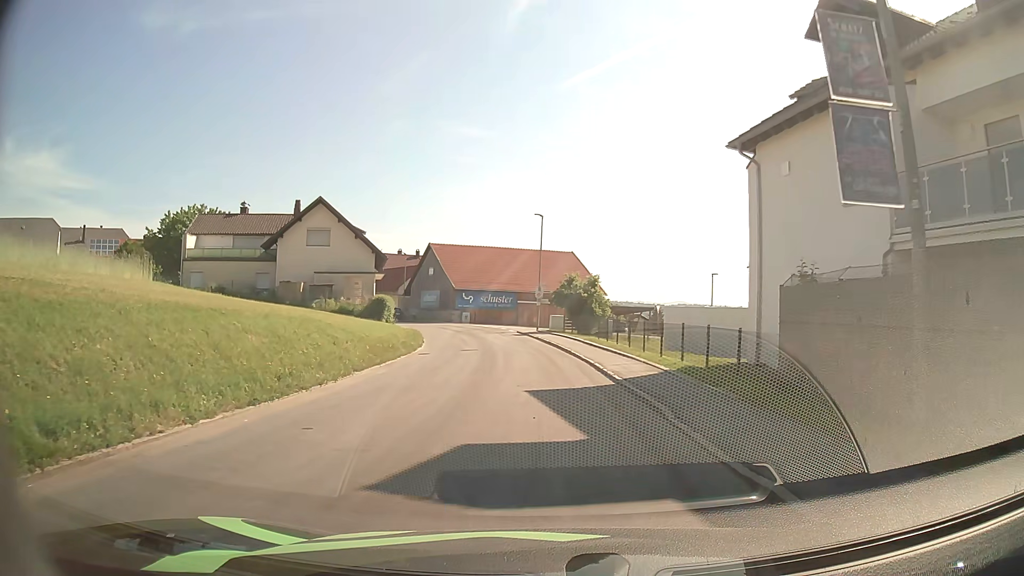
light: Day
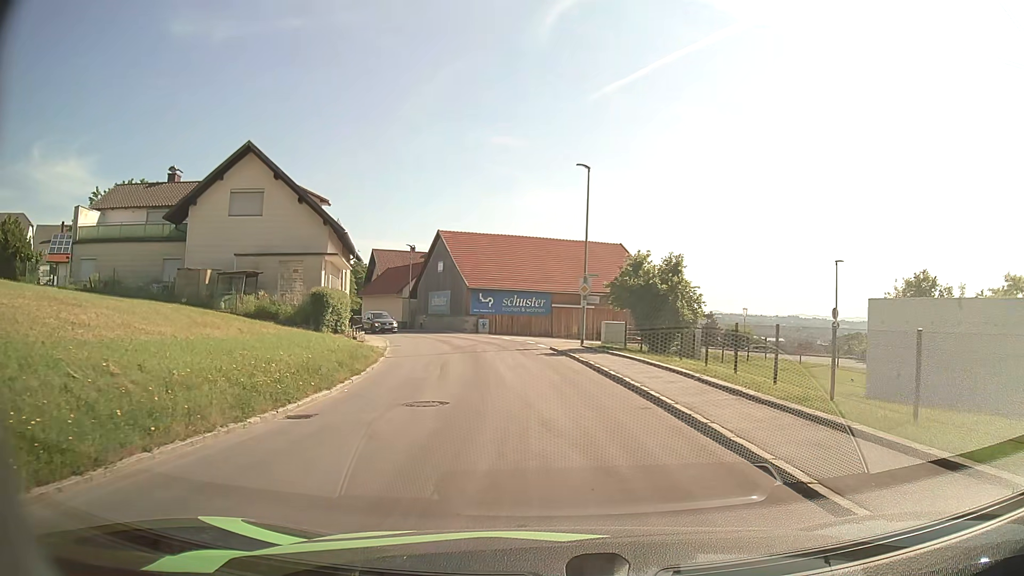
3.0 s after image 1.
(-0.6, +16.9) m; -3°
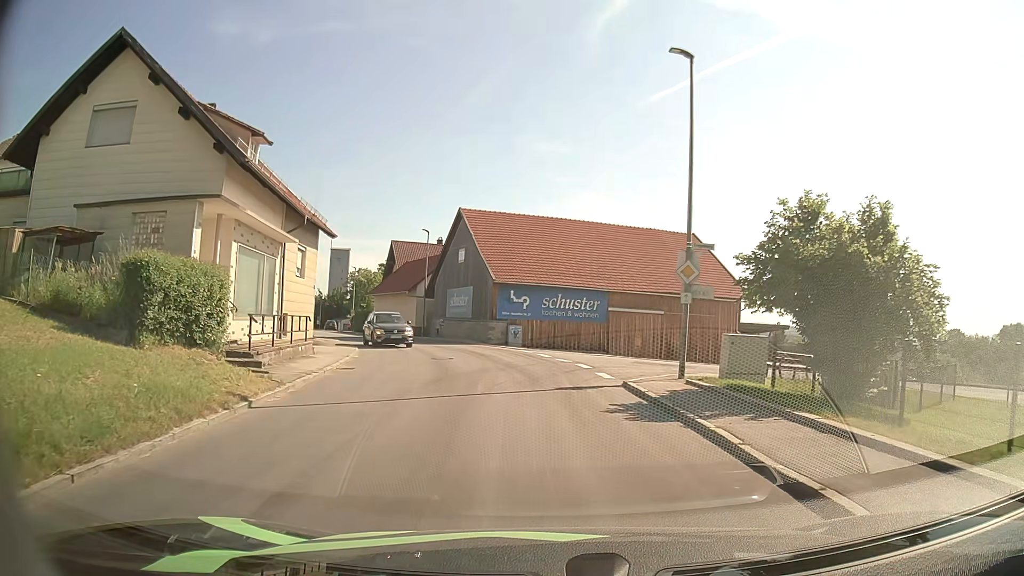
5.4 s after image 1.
(-0.5, +13.9) m; -4°
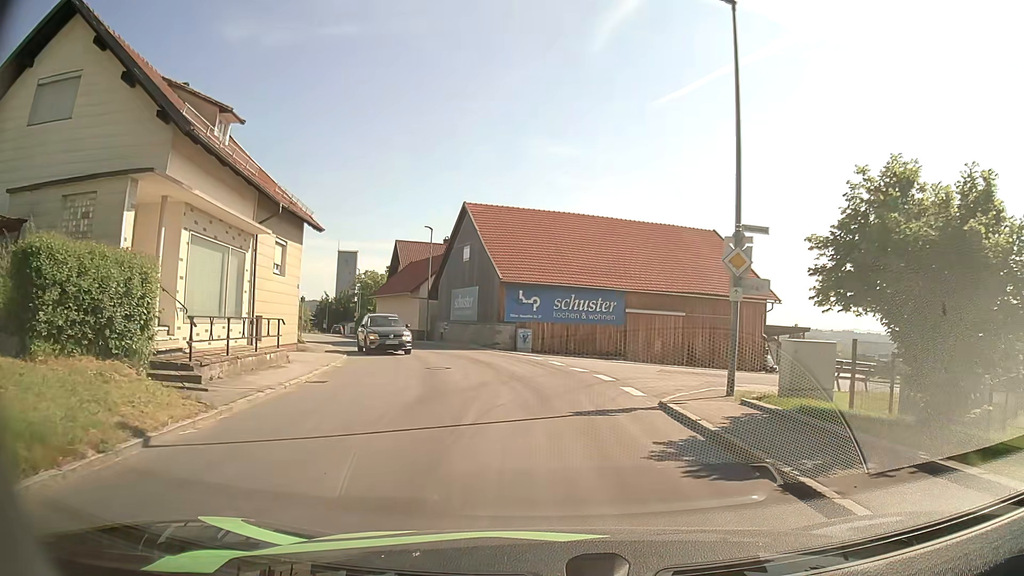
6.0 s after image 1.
(0.0, +3.3) m; -1°
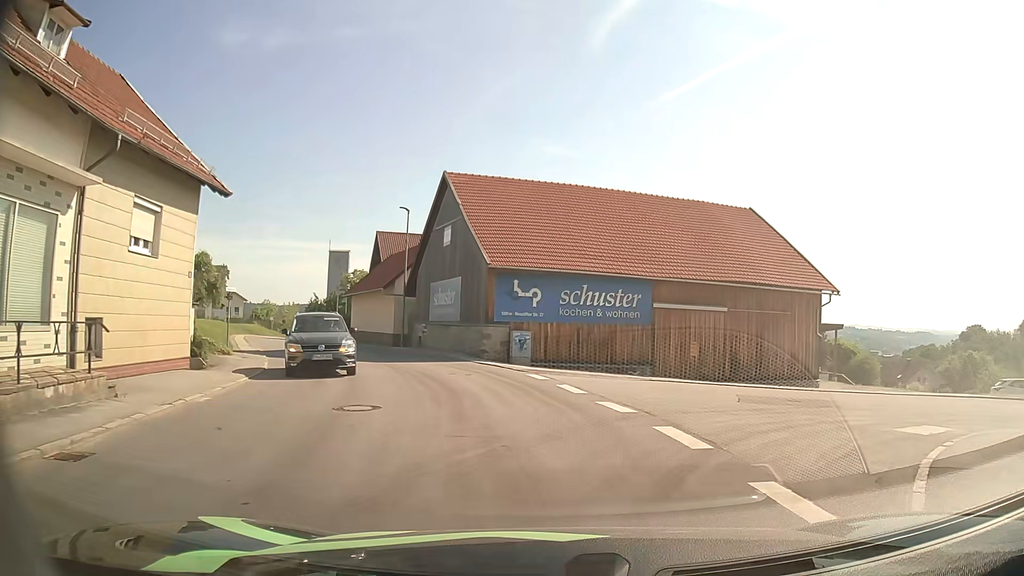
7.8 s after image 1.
(-0.2, +8.7) m; 0°
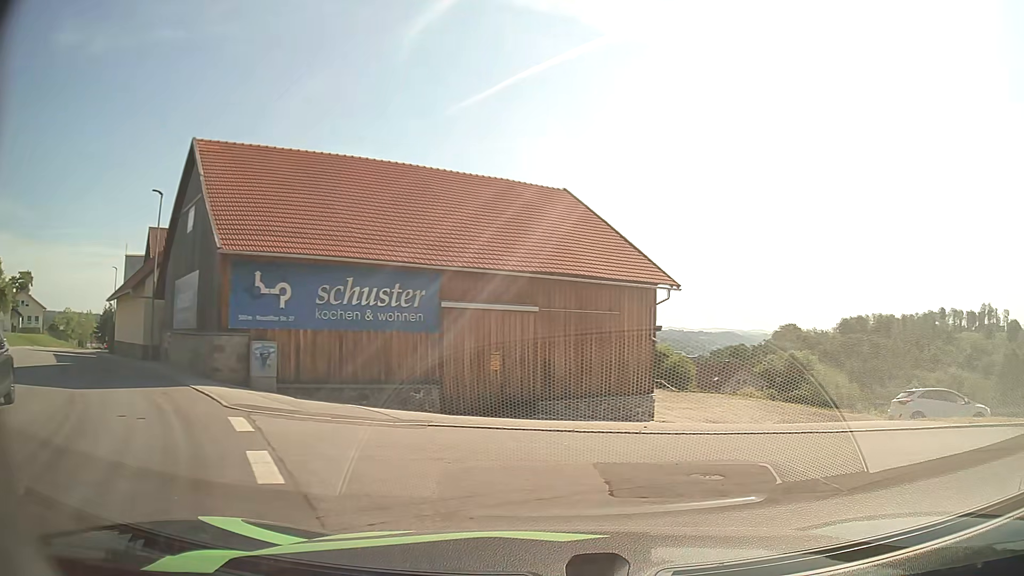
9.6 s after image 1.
(+0.7, +7.0) m; +18°
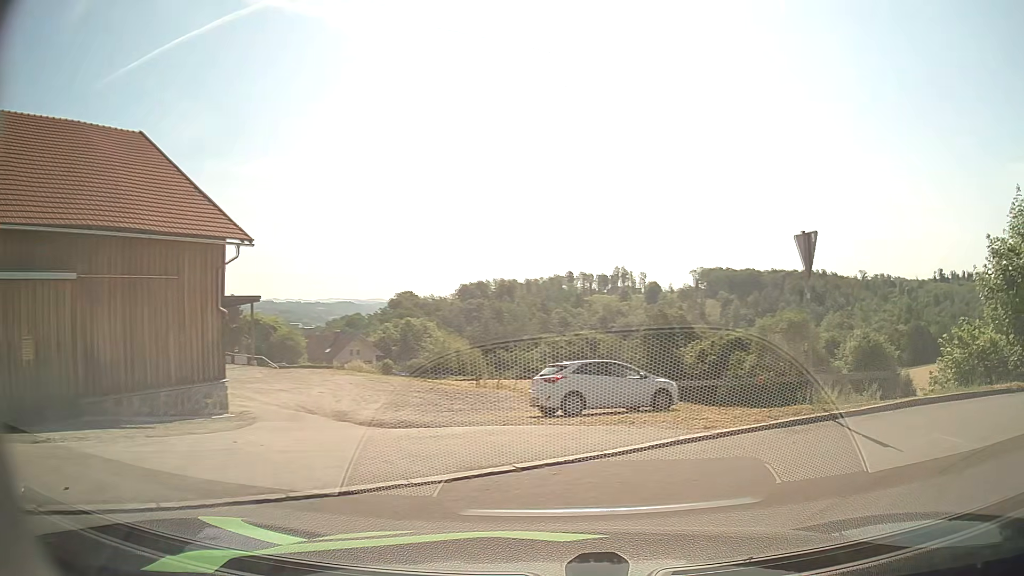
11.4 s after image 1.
(+1.5, +5.8) m; +32°
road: residential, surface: asphalt
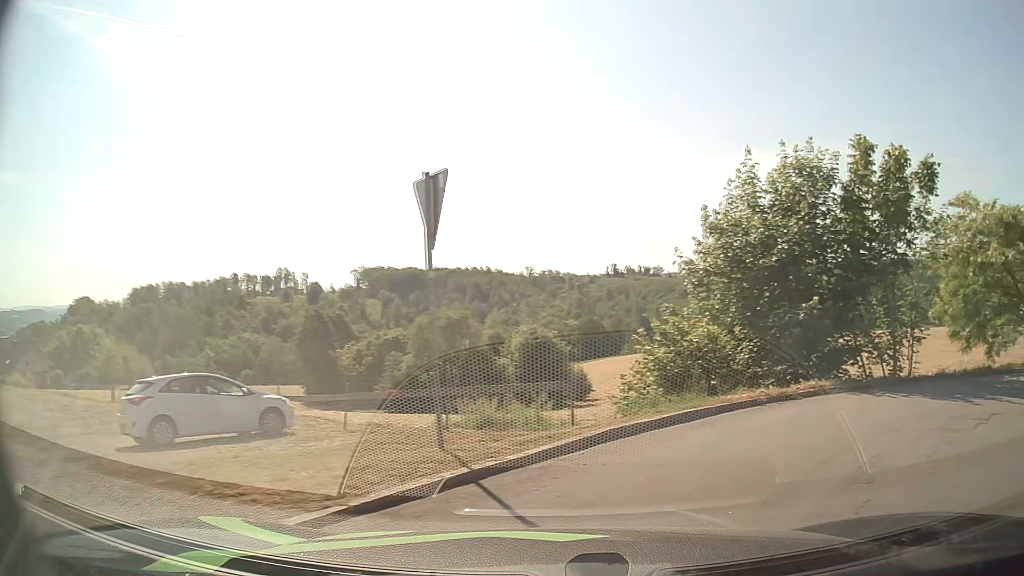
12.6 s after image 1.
(+0.9, +4.0) m; +28°
